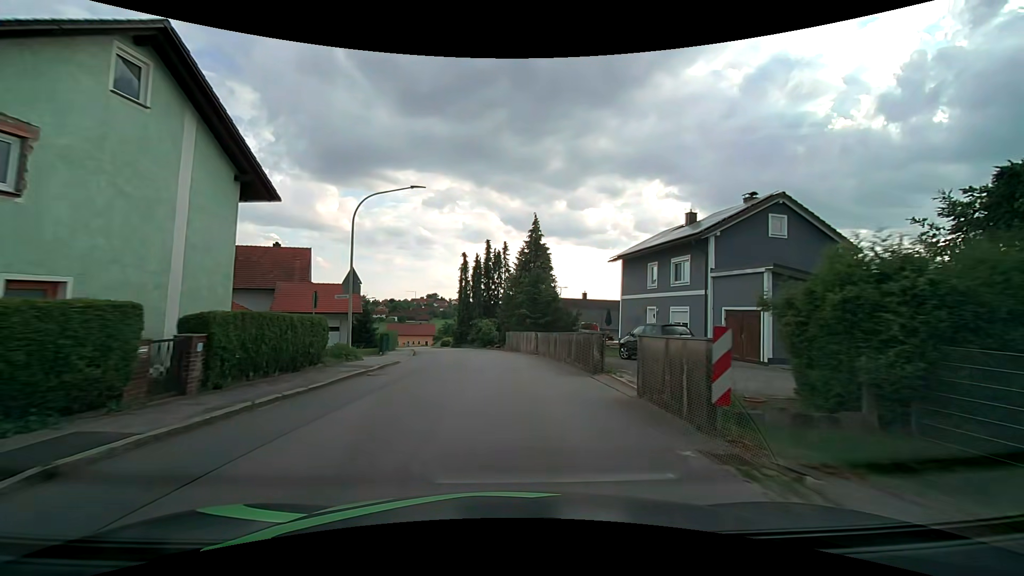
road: tertiary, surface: asphalt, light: Day
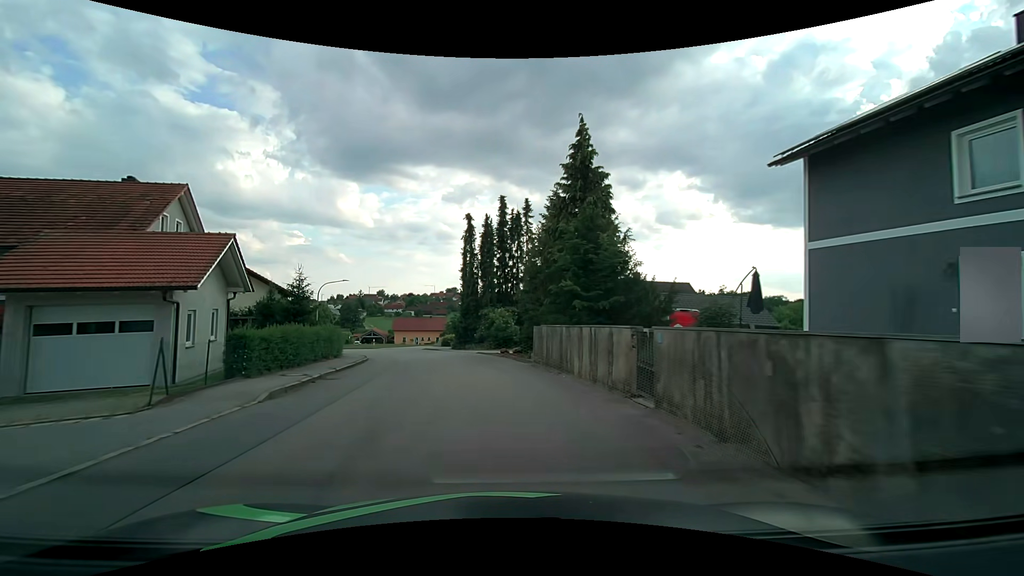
(-0.1, +20.0) m; -2°
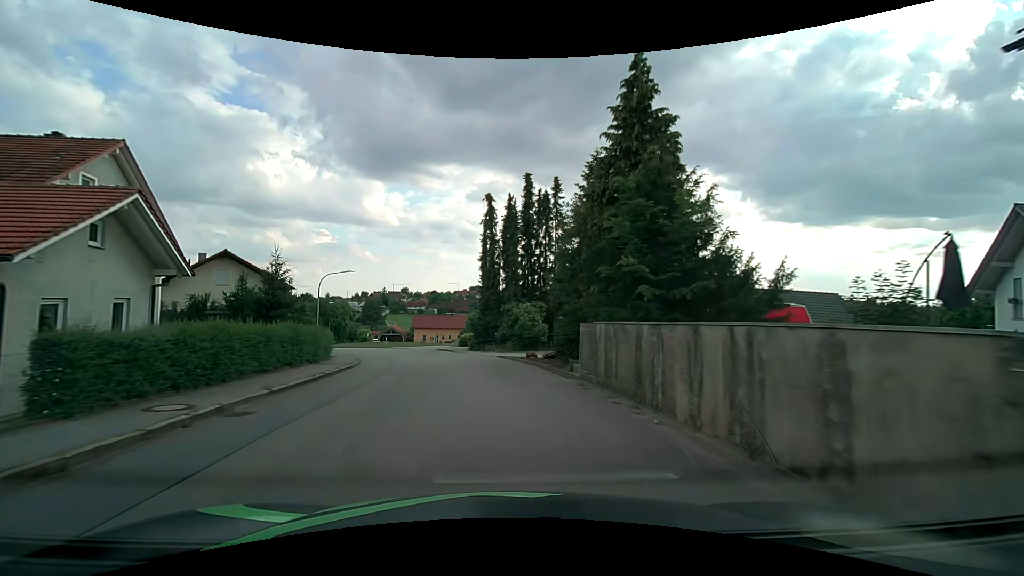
(-0.1, +6.5) m; -2°
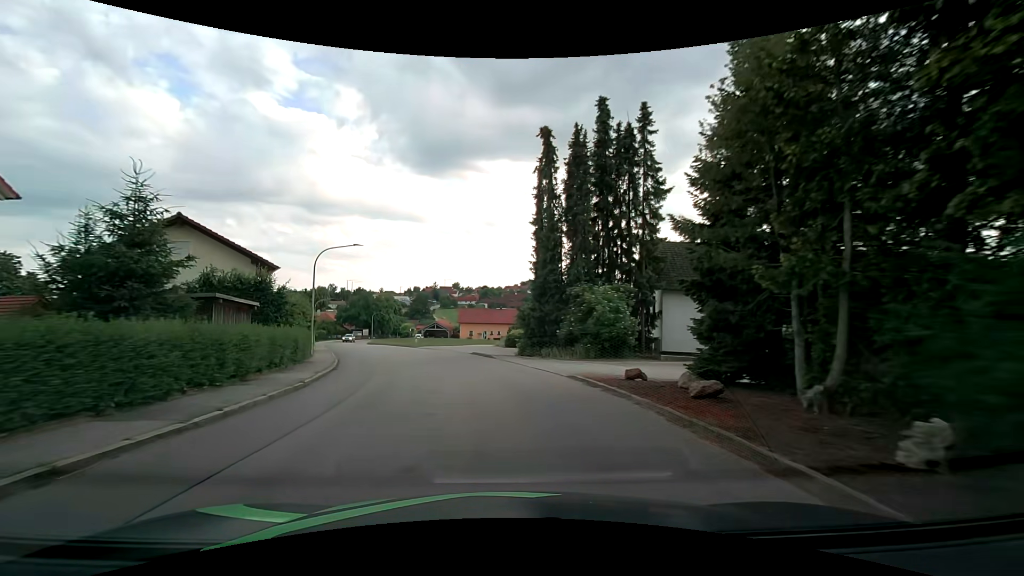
(-0.7, +12.8) m; -6°
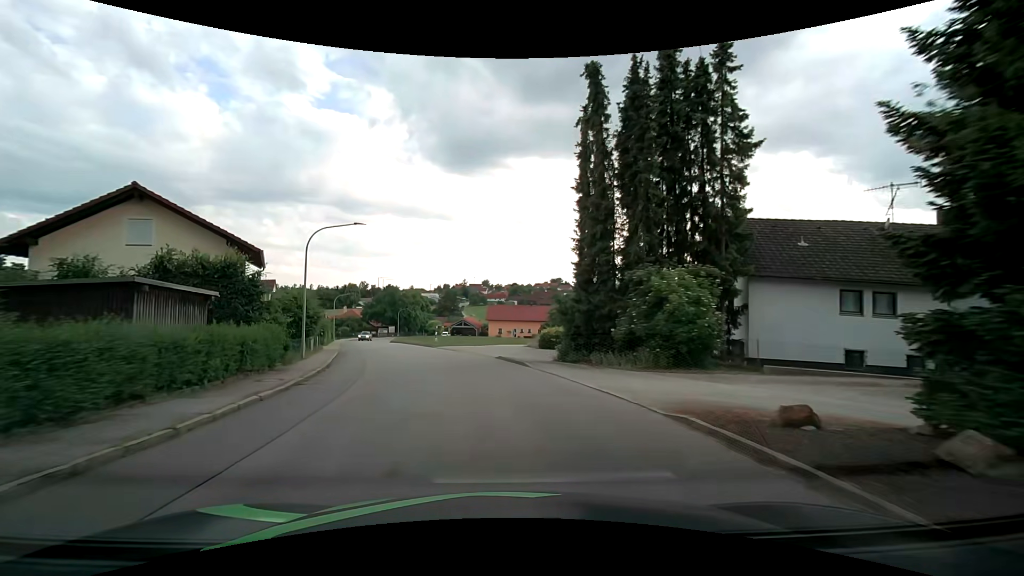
(-0.2, +6.4) m; -4°
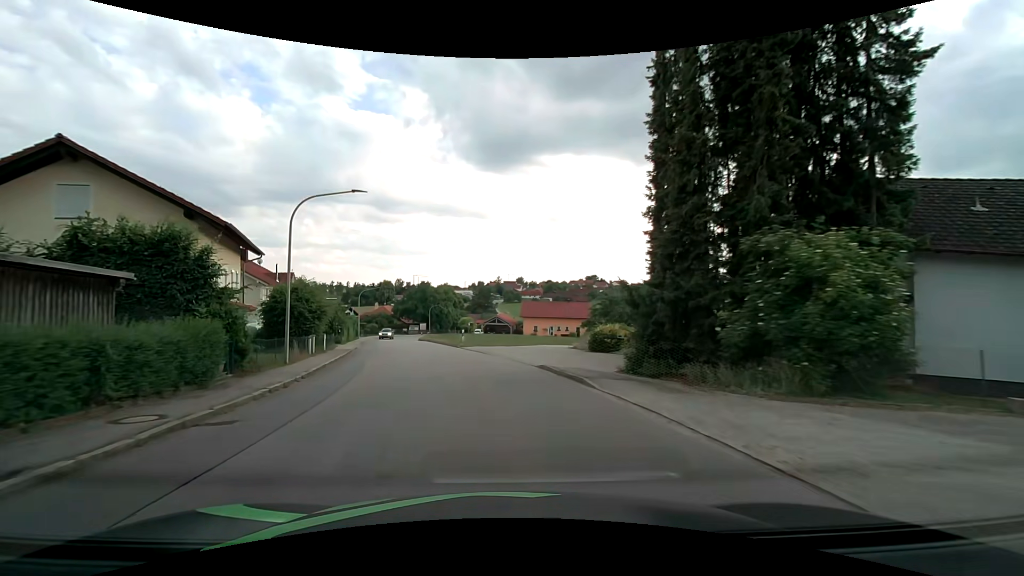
(-0.1, +6.4) m; -3°
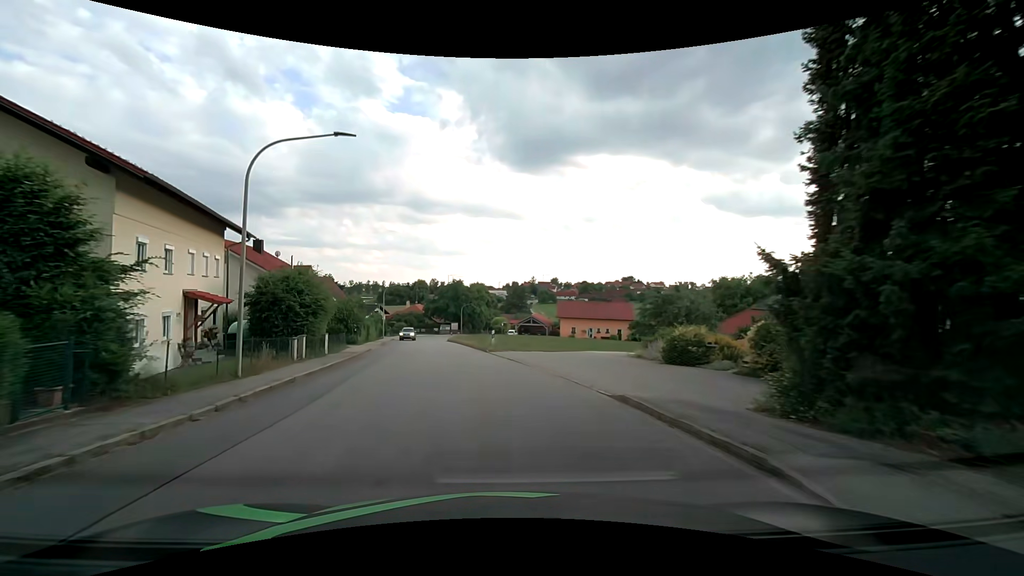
(-0.2, +6.5) m; -4°
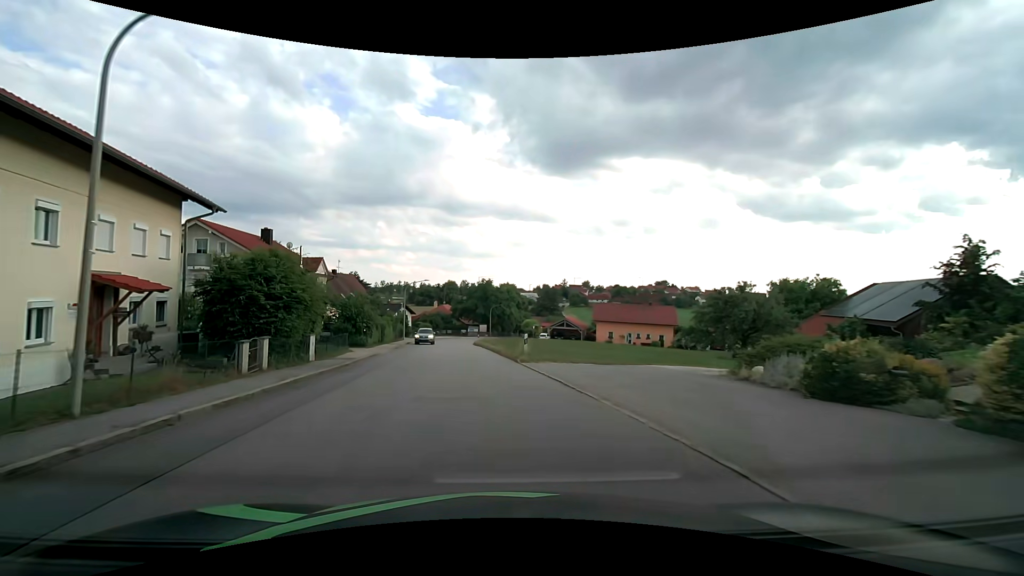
(-0.2, +6.6) m; -3°
(0, +10) (-1, +20) (-3, +30) (-4, +40) (-5, +50) (-6, +60) (-7, +70) (-6, +80) (-5, +90) (-3, +99) m
